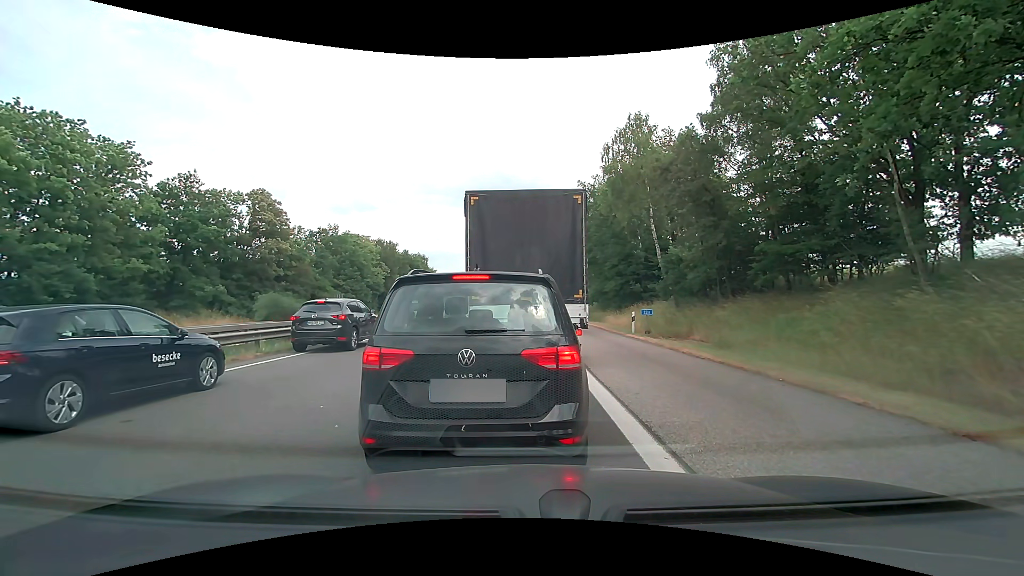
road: motorway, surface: asphalt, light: Day
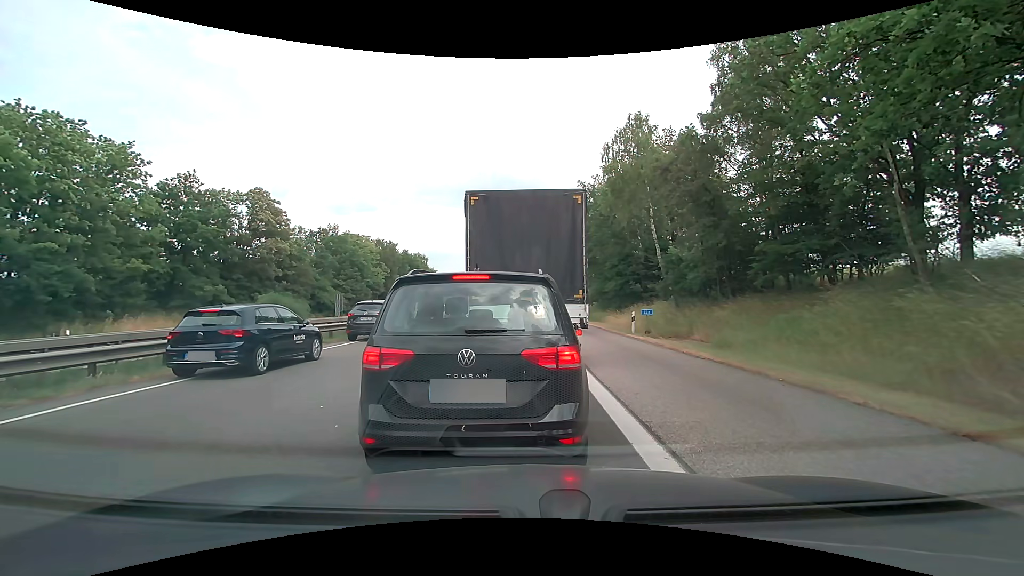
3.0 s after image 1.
(0.0, 0.0) m; 0°
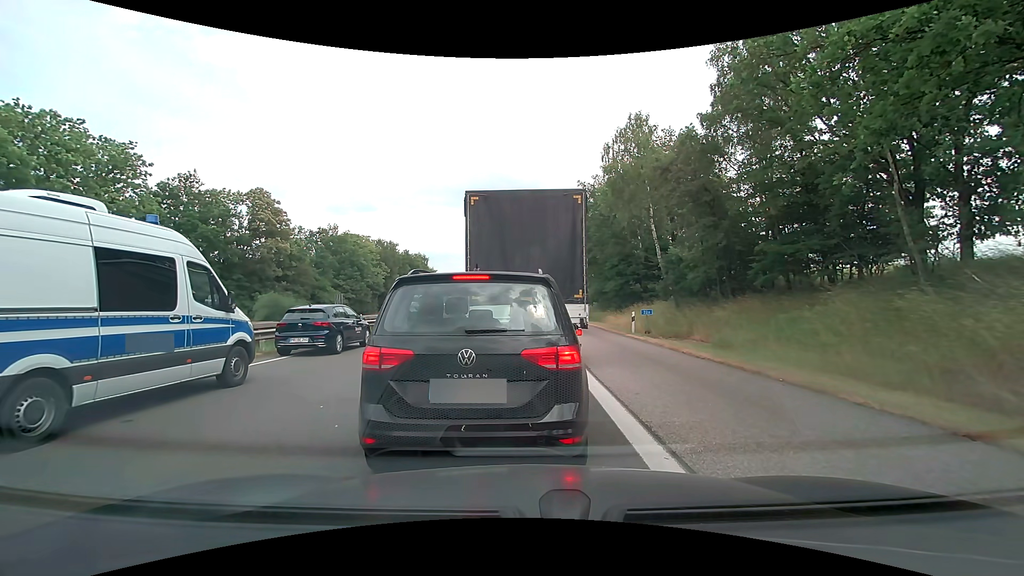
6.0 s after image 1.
(0.0, 0.0) m; 0°
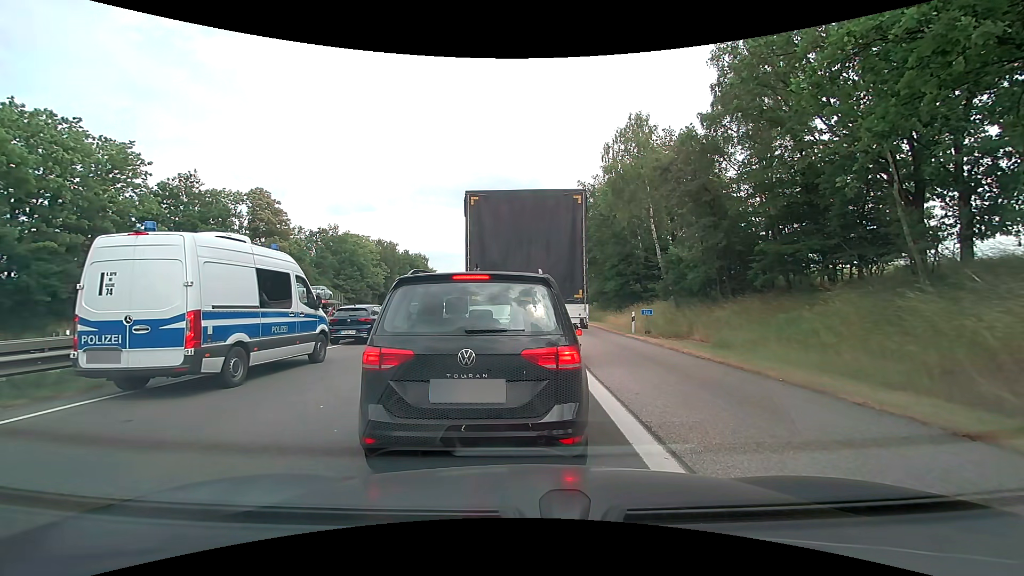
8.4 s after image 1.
(0.0, 0.0) m; 0°
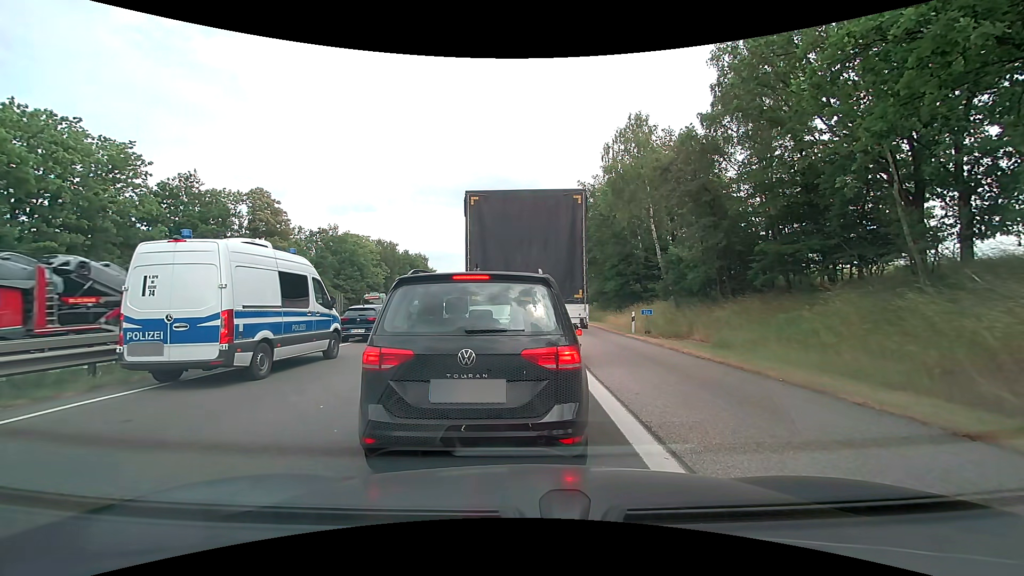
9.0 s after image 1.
(0.0, 0.0) m; 0°
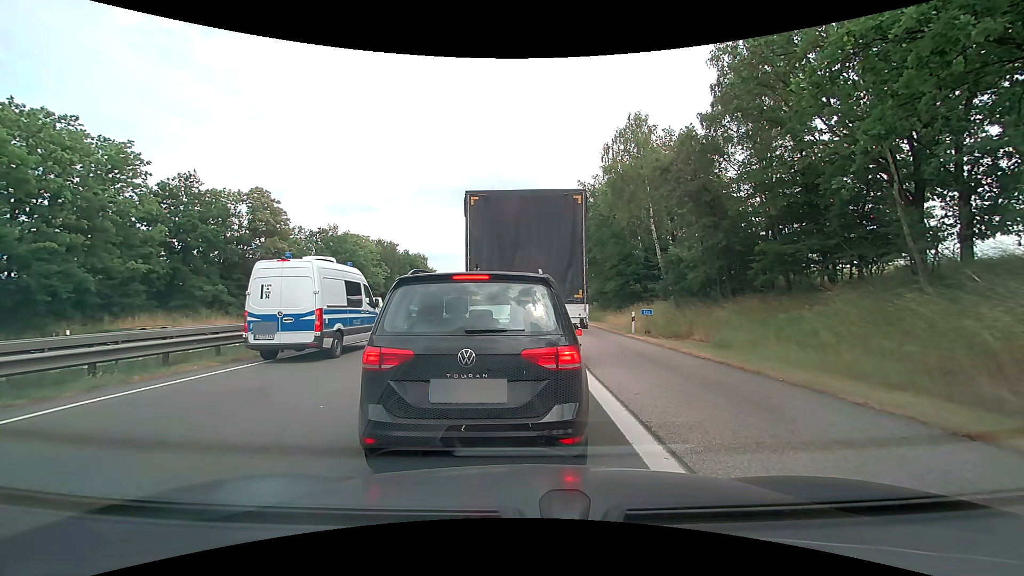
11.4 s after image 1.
(0.0, 0.0) m; 0°
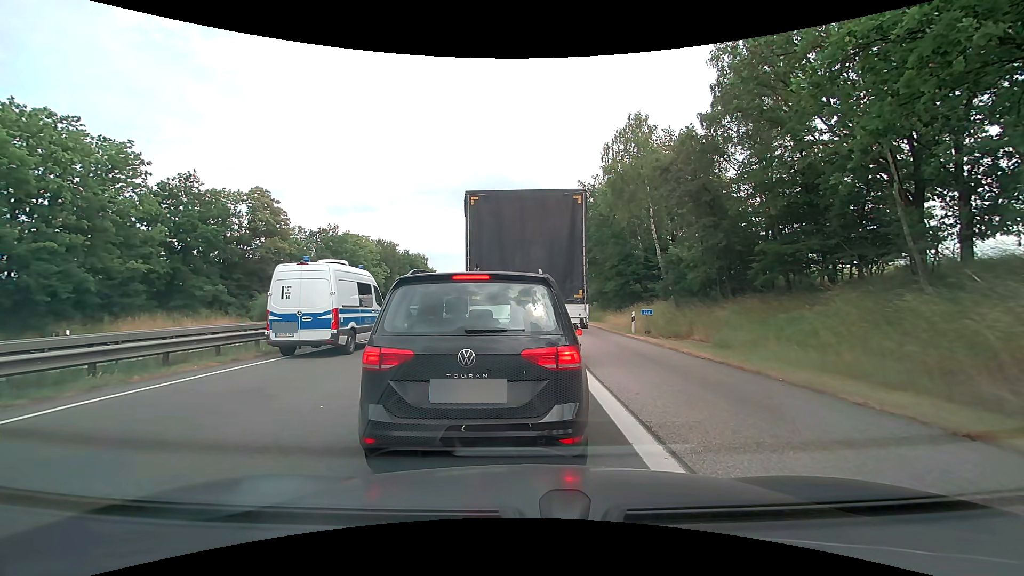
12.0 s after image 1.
(0.0, 0.0) m; 0°
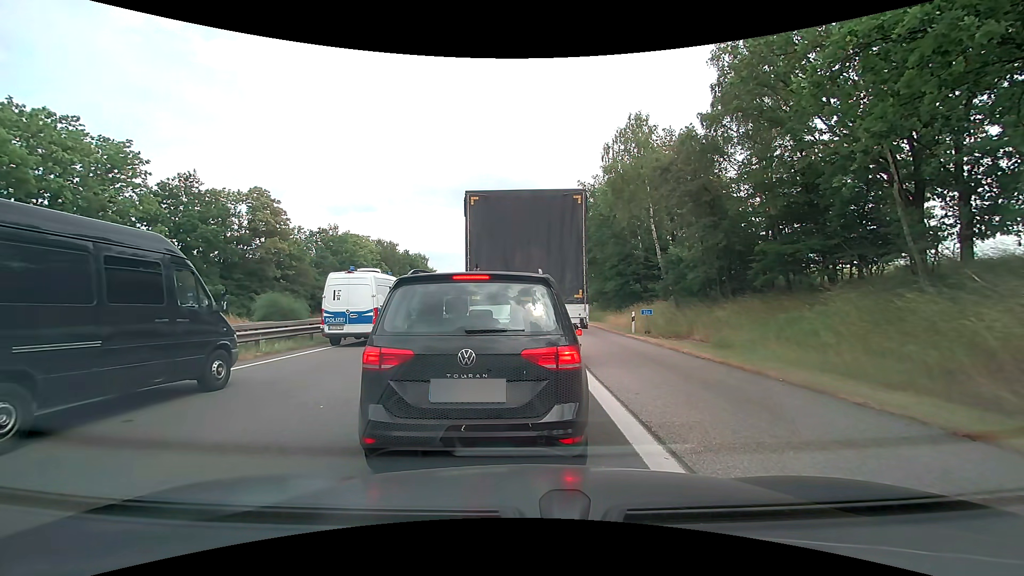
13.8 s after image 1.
(0.0, 0.0) m; 0°
